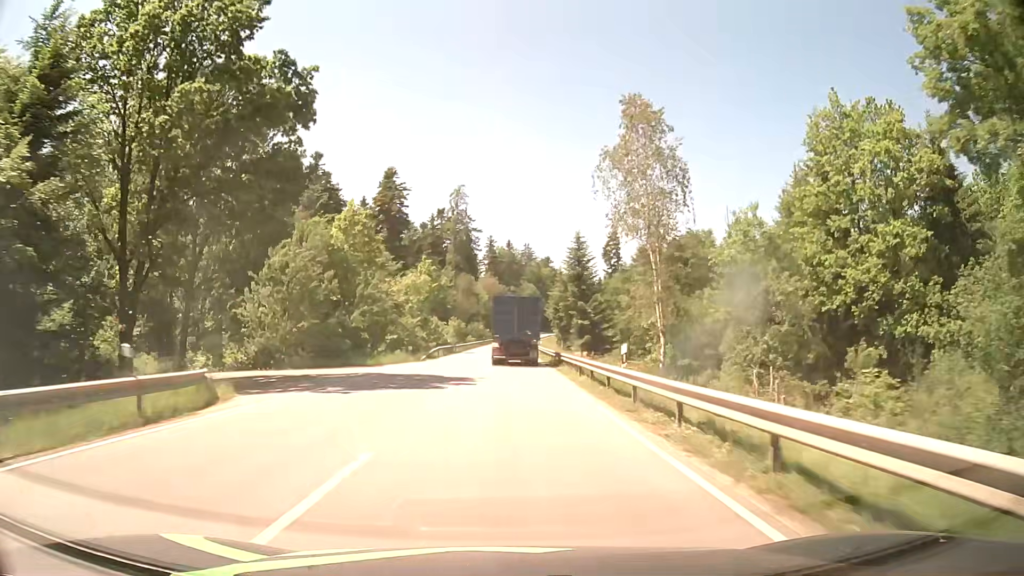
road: secondary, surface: asphalt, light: Day
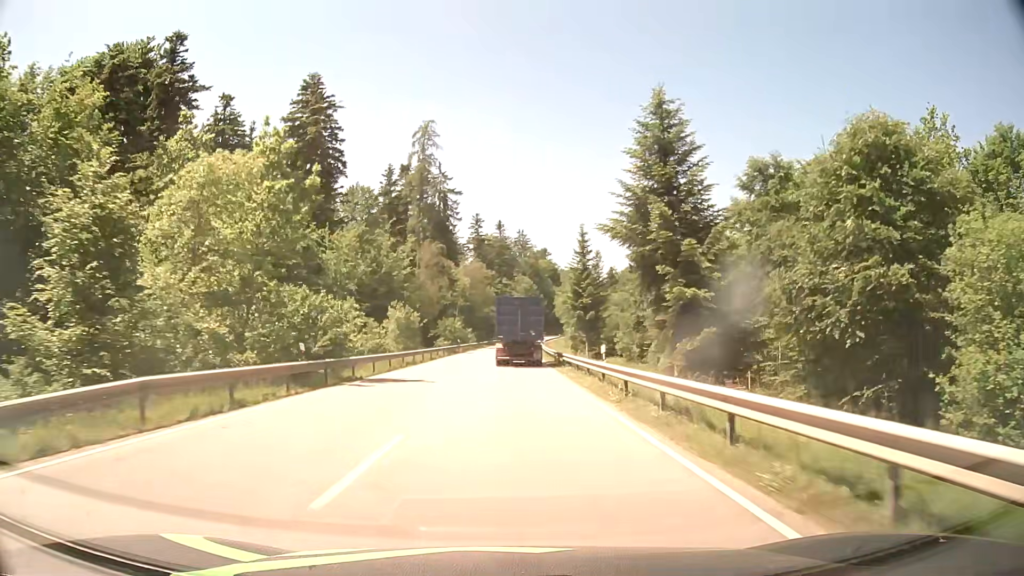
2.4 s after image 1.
(+0.2, +46.4) m; +1°
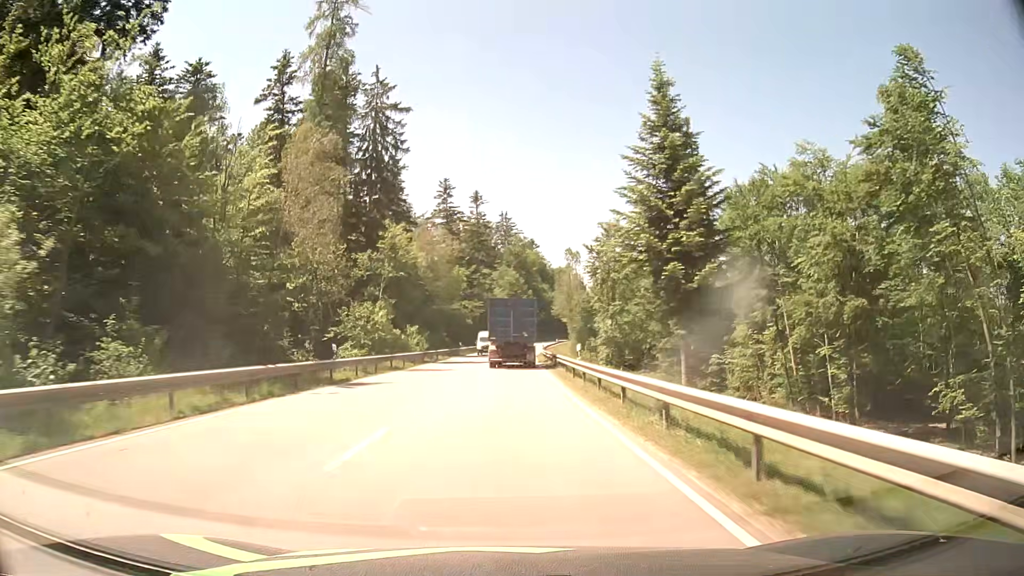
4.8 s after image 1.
(+0.6, +46.3) m; +2°
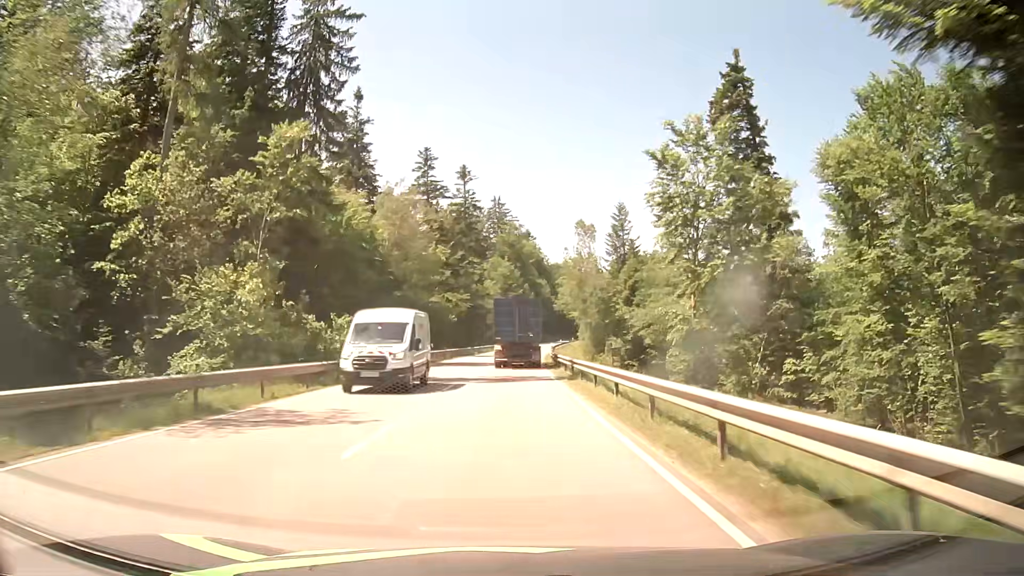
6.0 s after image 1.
(+0.1, +23.0) m; +1°
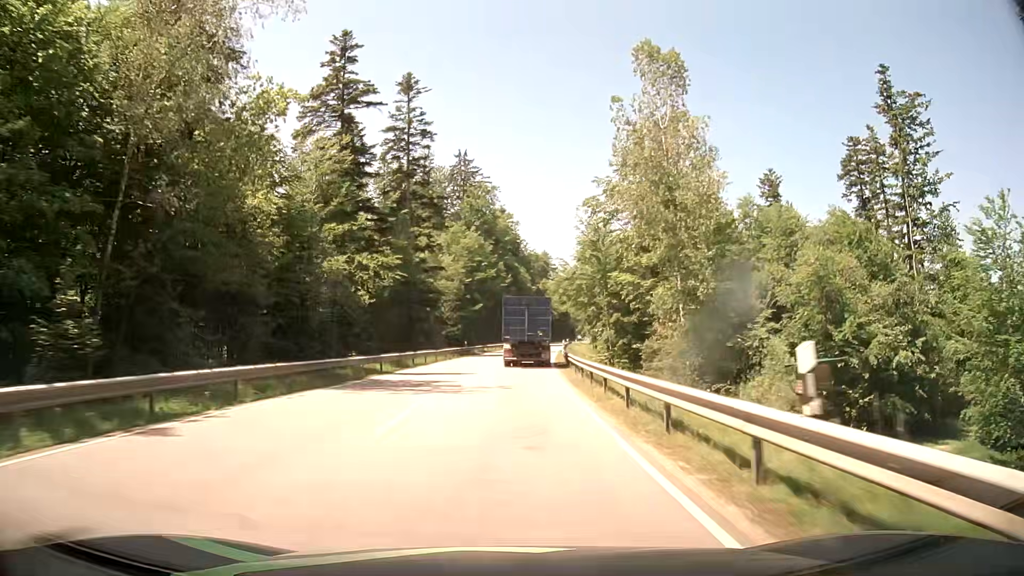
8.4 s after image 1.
(+0.6, +45.7) m; +2°
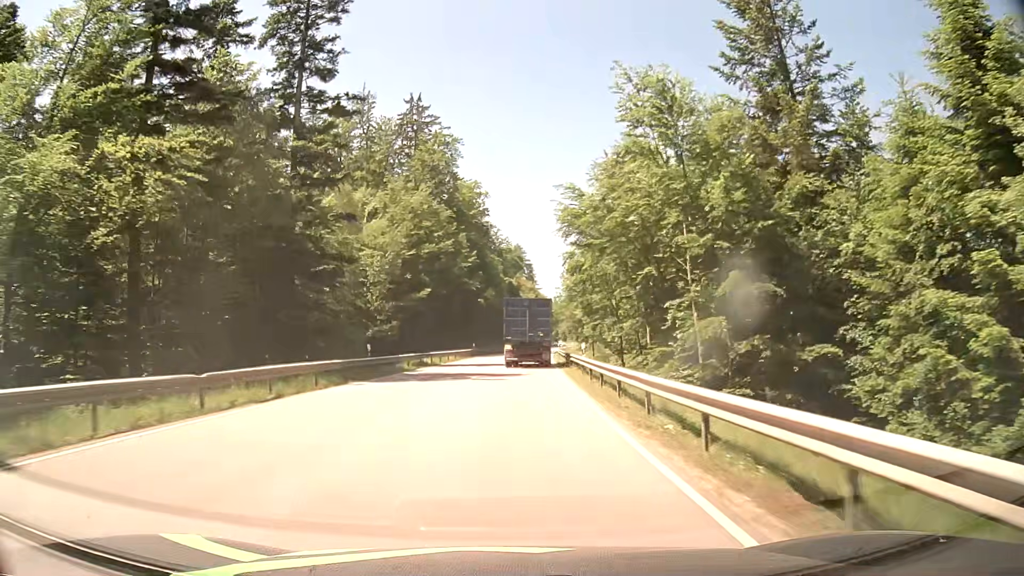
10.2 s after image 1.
(+0.8, +34.1) m; +2°
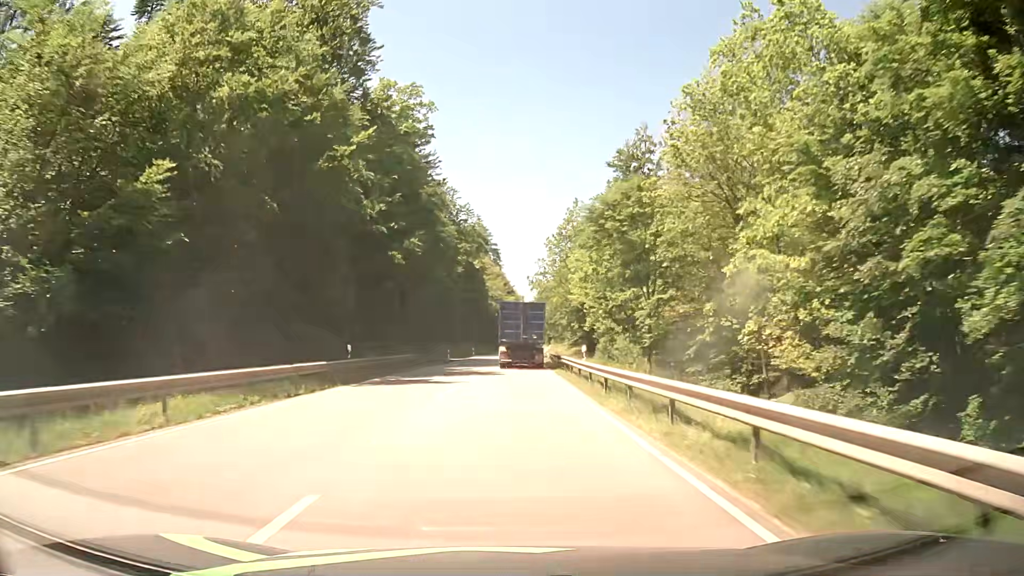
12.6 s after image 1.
(+1.7, +45.8) m; +4°
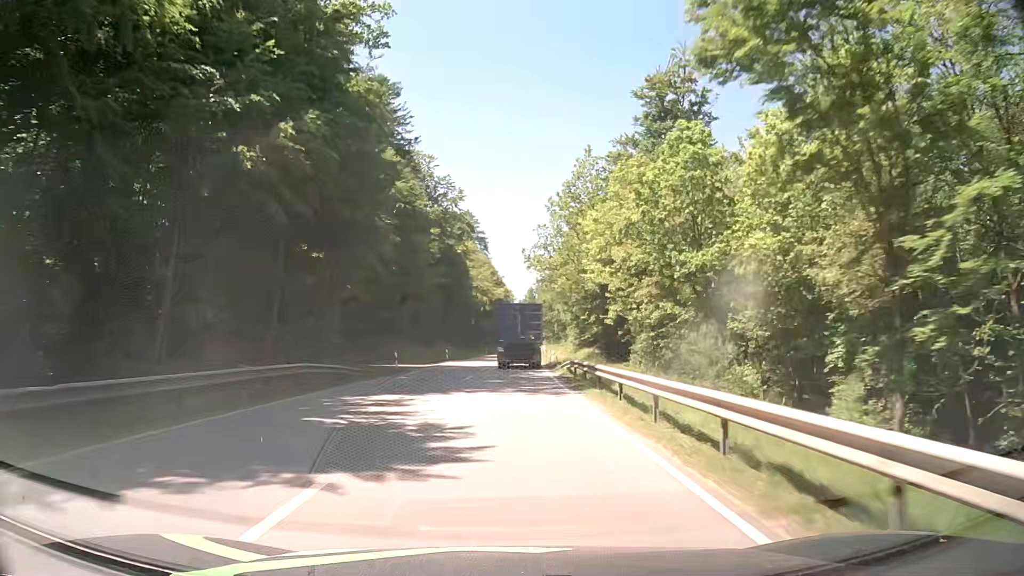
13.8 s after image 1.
(+0.1, +23.3) m; +1°
(0, +10) (0, +20) (0, +30) (+1, +40) (+1, +50) (+1, +60) (+2, +70) (+2, +80) (+3, +90) (+3, +100) m
